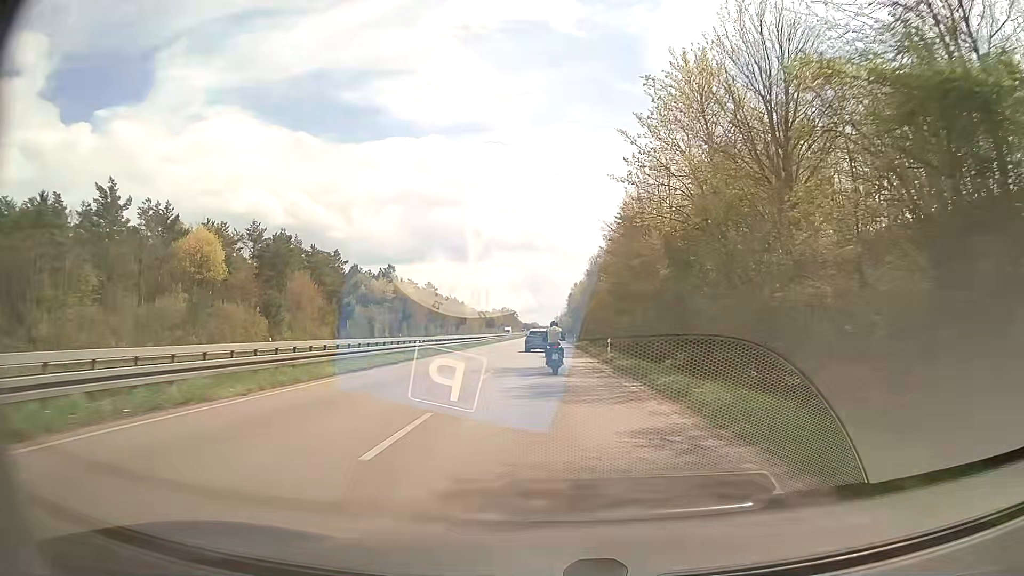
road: primary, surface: asphalt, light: Day
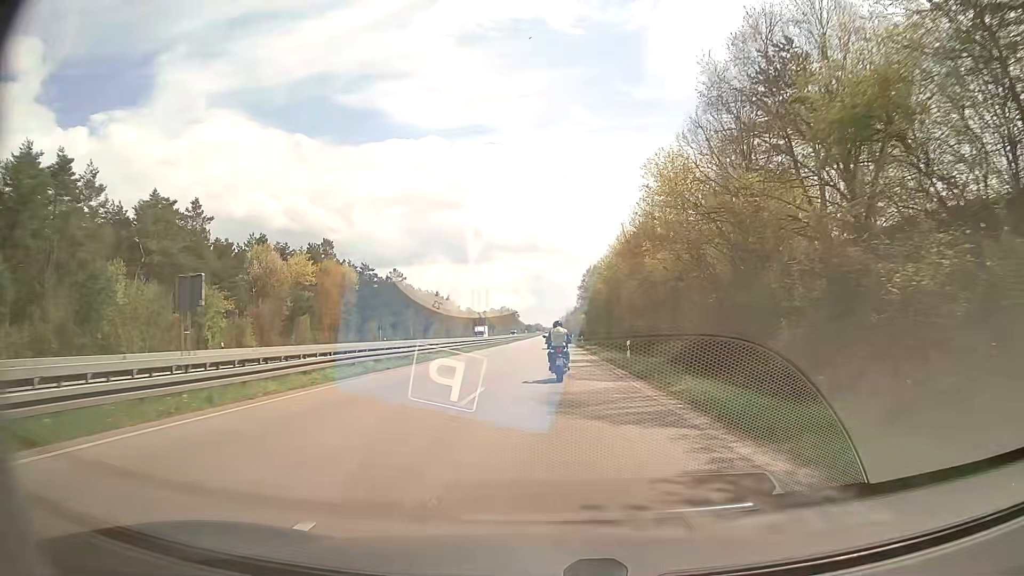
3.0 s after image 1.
(-0.2, +55.2) m; 0°
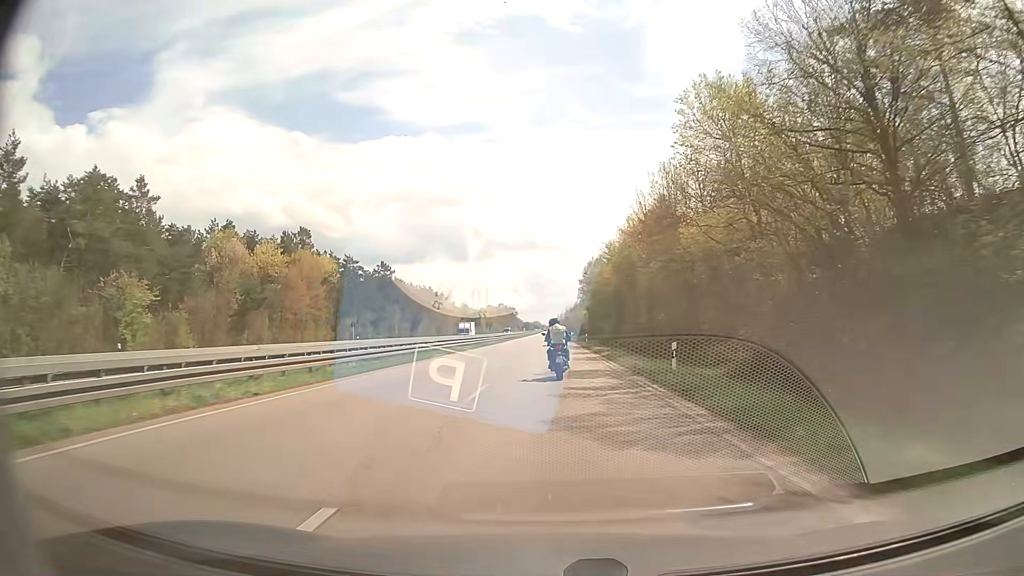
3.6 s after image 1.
(0.0, +11.7) m; 0°
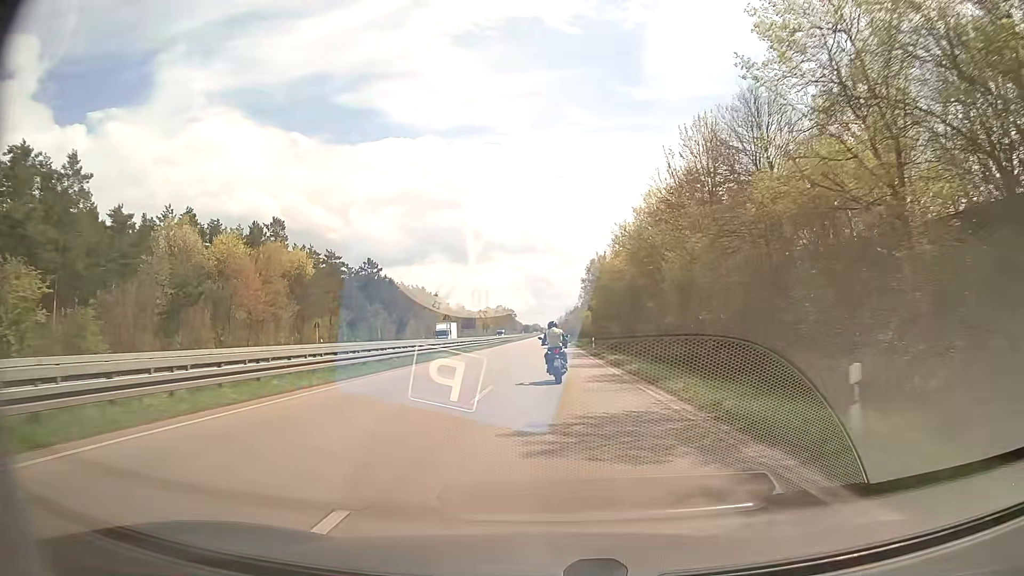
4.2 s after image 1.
(0.0, +11.8) m; 0°
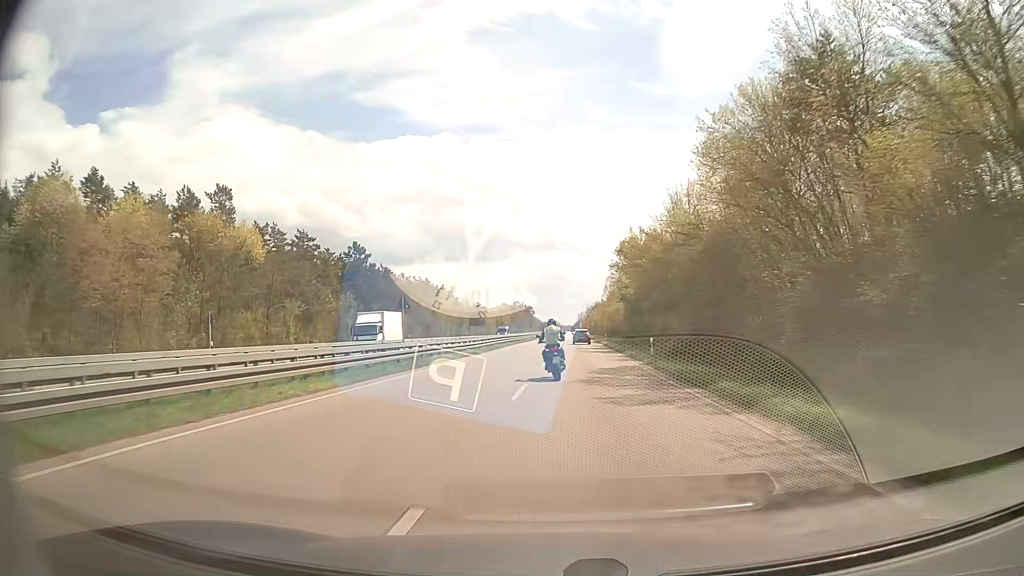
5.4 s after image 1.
(-0.3, +24.3) m; -1°
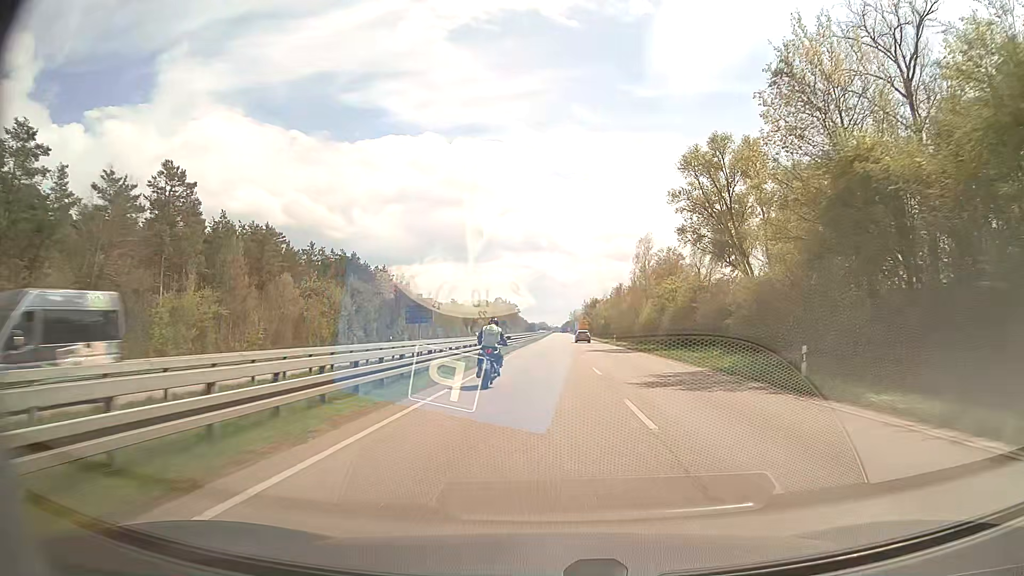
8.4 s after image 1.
(-0.7, +64.4) m; +1°
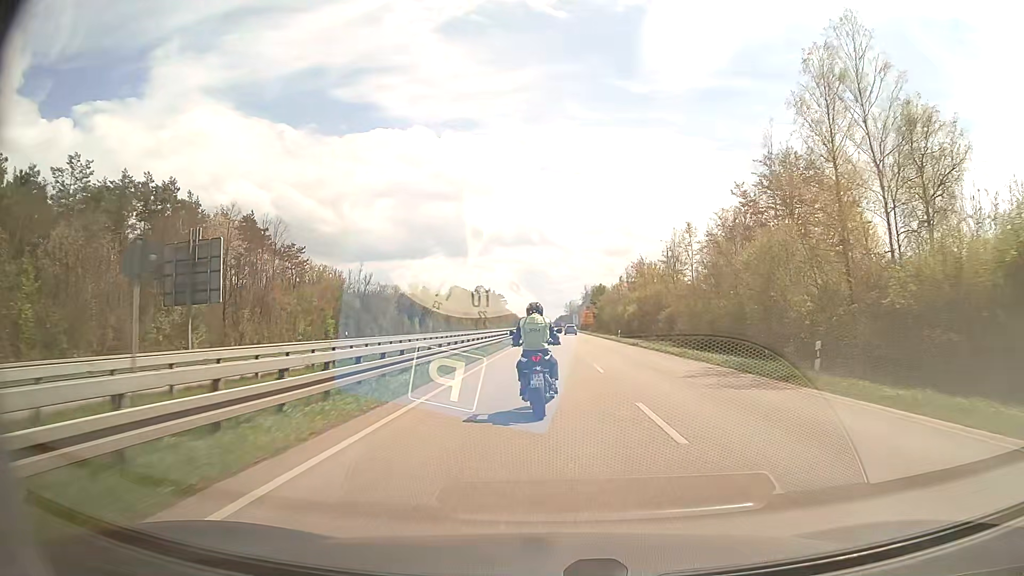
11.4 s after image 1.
(+0.6, +61.9) m; +1°
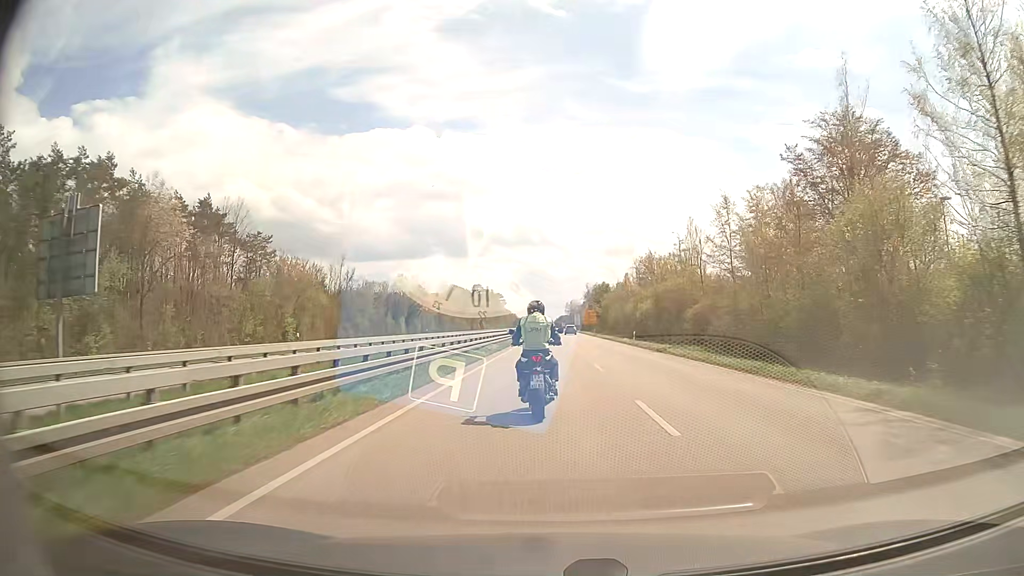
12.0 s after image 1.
(0.0, +11.5) m; 0°
(0, +10) (0, +20) (0, +30) (0, +40) (0, +50) (0, +60) (0, +70) (0, +80) (0, +90) (0, +100) m
